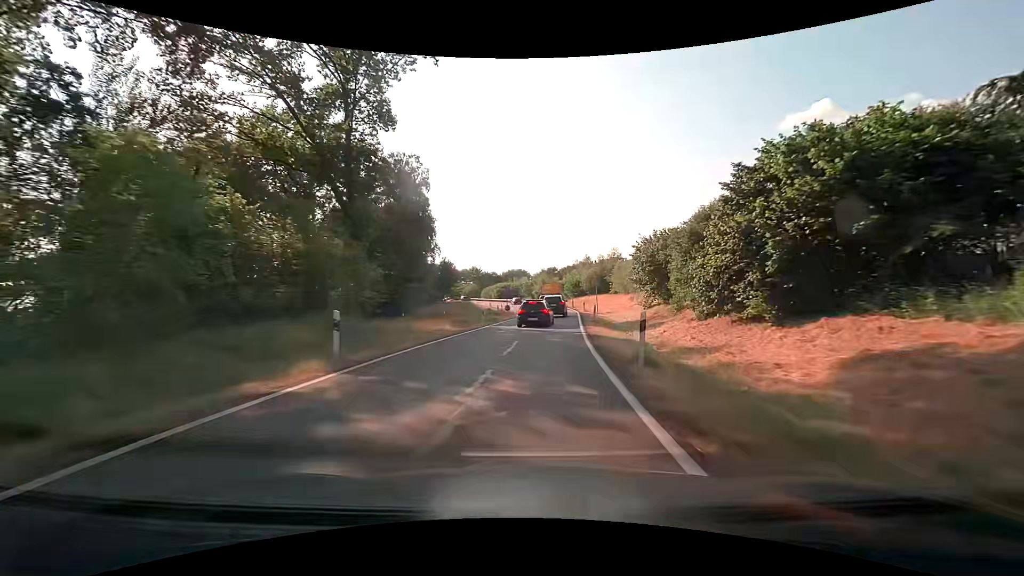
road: motorway_link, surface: asphalt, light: Day
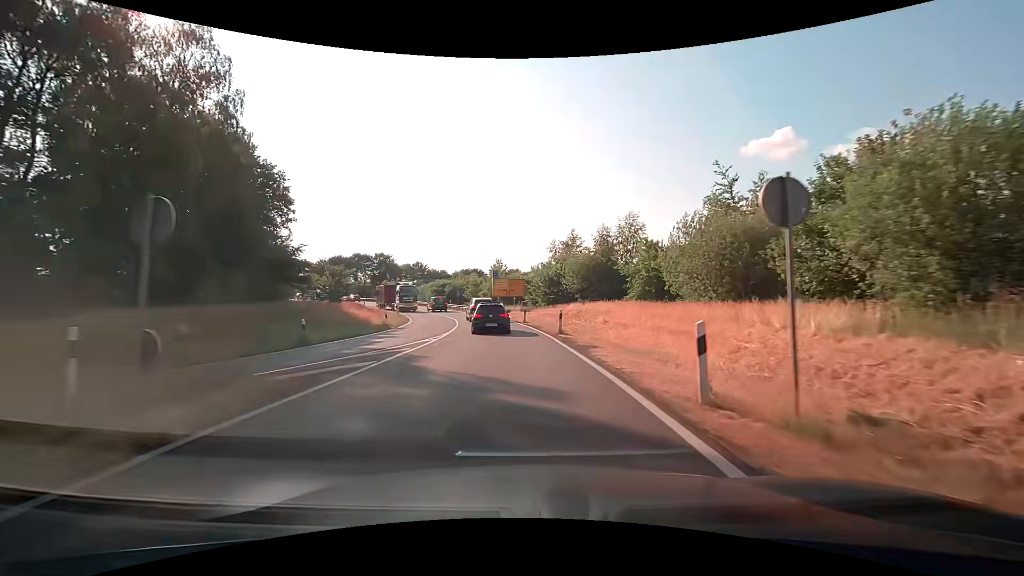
(+3.3, +43.9) m; +5°
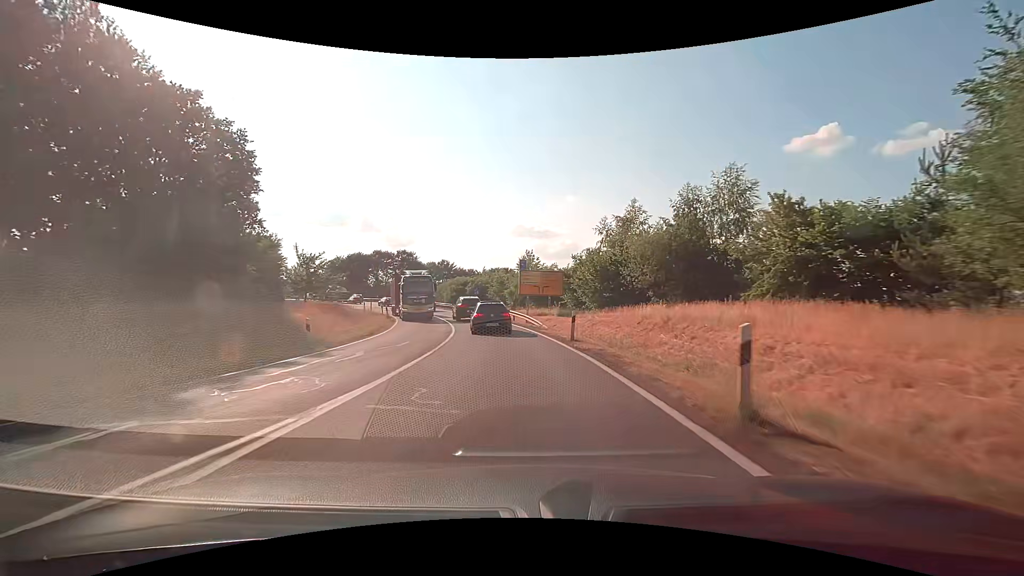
(-0.4, +16.2) m; -4°
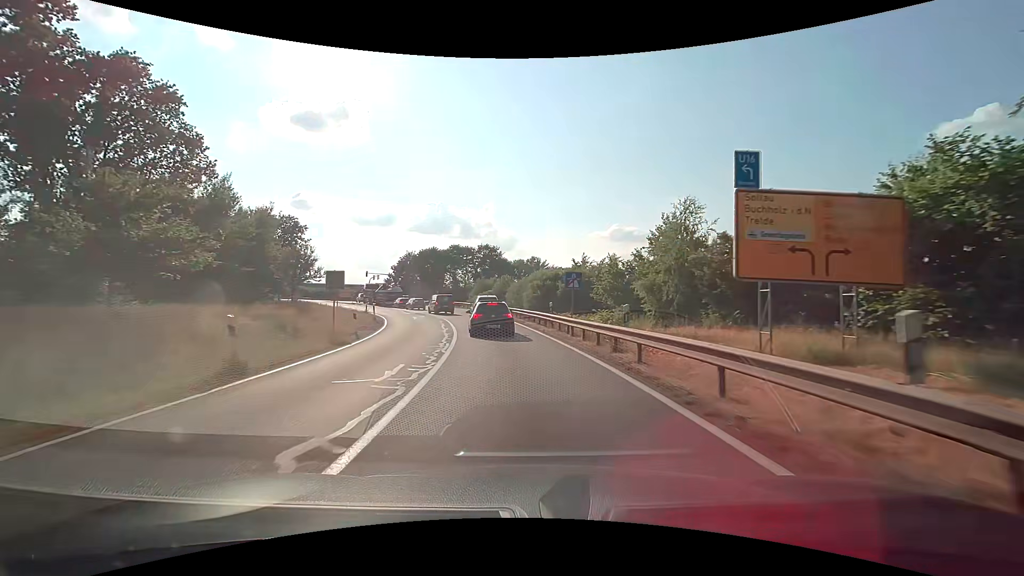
(-2.7, +31.2) m; -11°
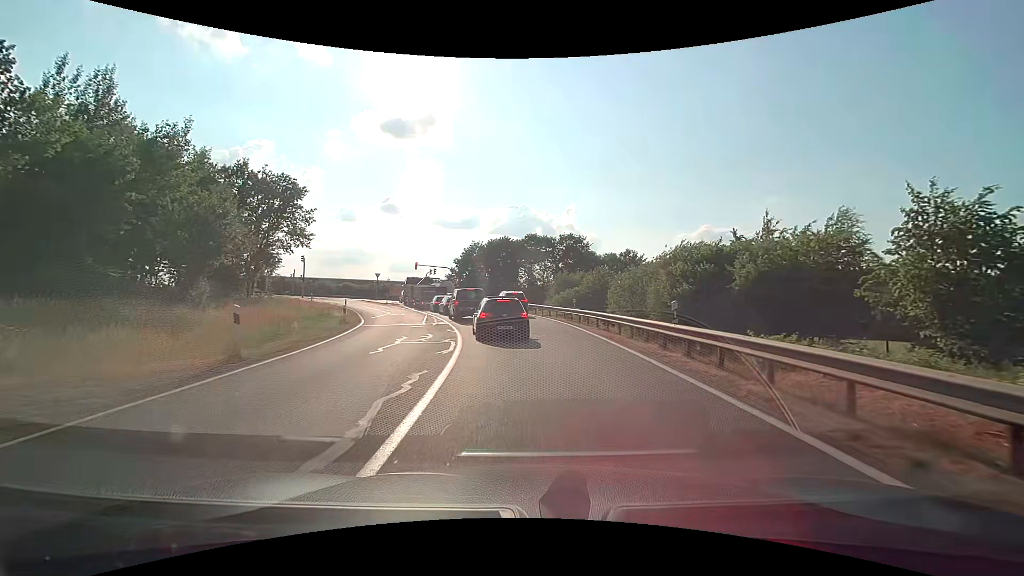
(-2.4, +26.1) m; -9°
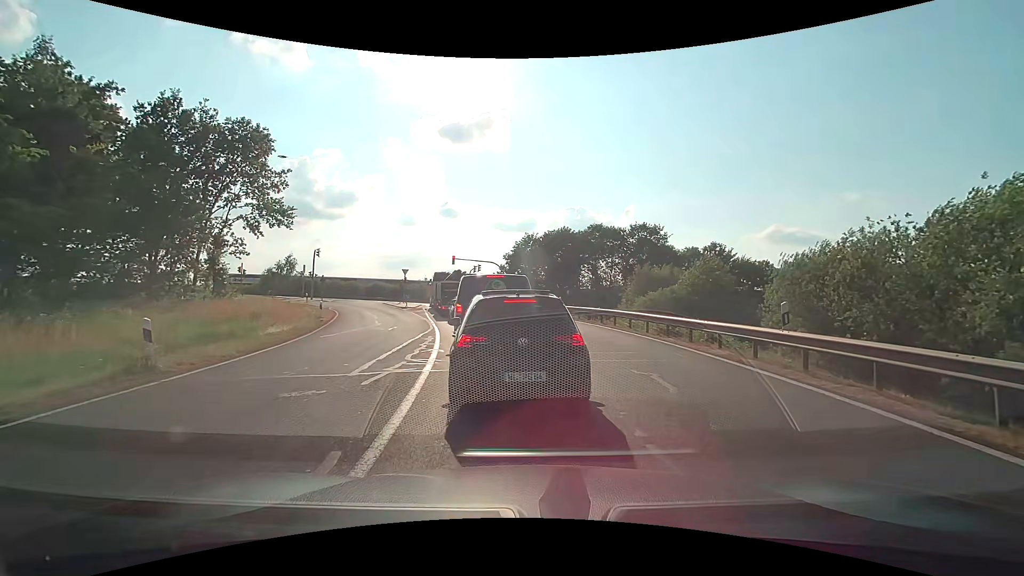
(-1.0, +17.1) m; -7°
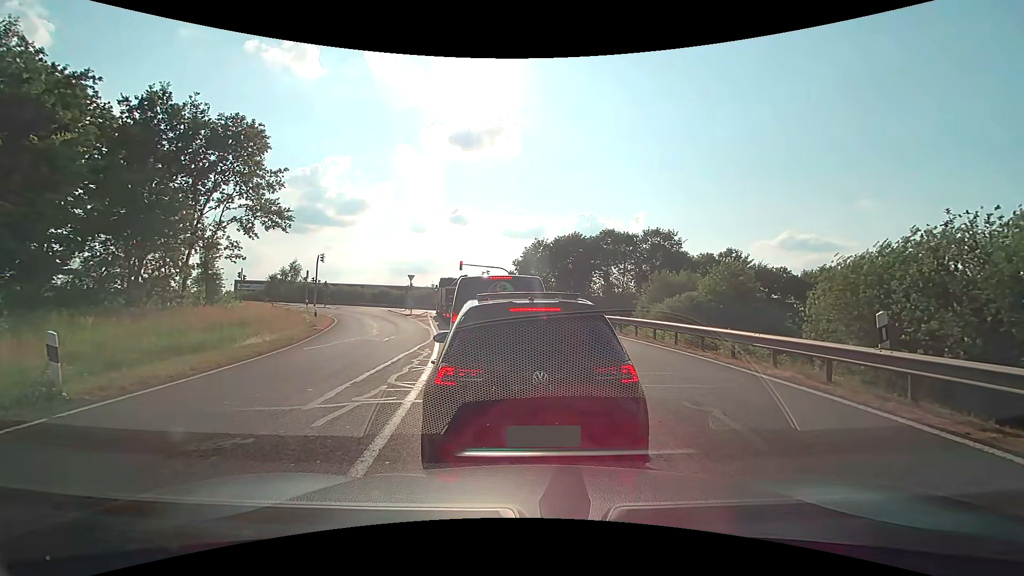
(0.0, +2.2) m; -1°
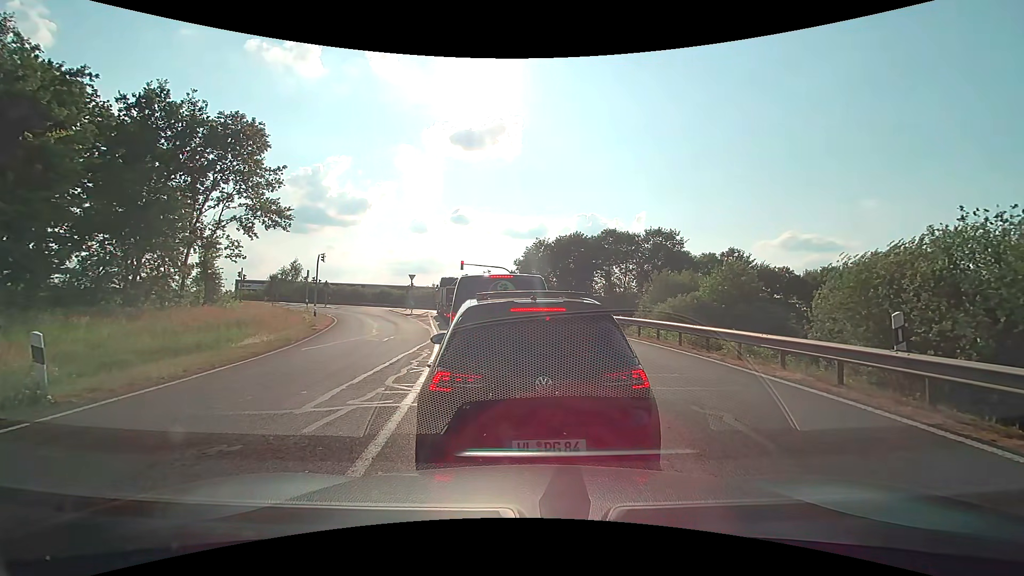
(0.0, +0.3) m; 0°
(-1, +10) (-2, +20) (-4, +30) (-5, +40) (-7, +49) (-9, +59) (-12, +68) (-21, +74) (-31, +73) (-40, +70) m
